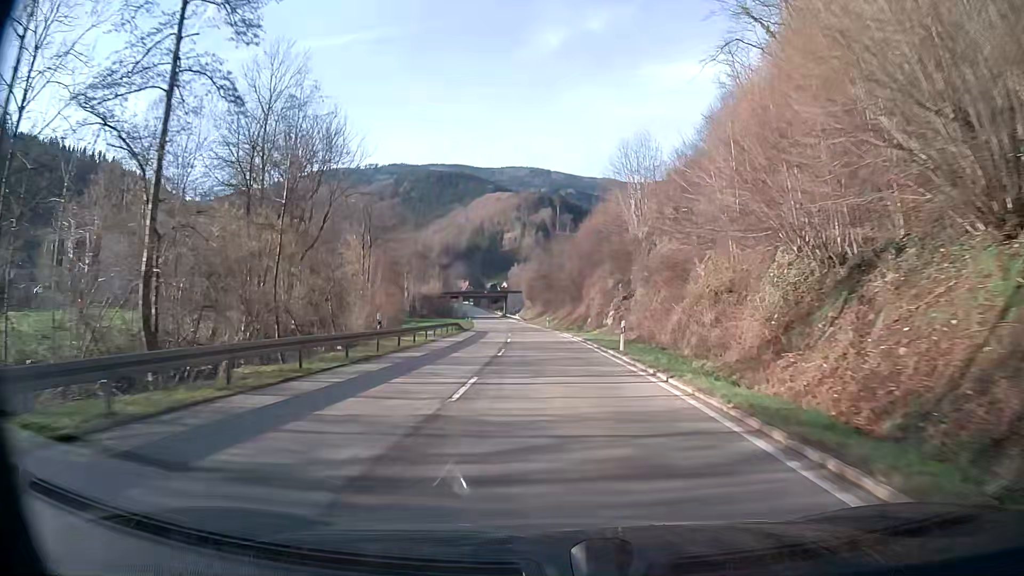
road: secondary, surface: asphalt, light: Day
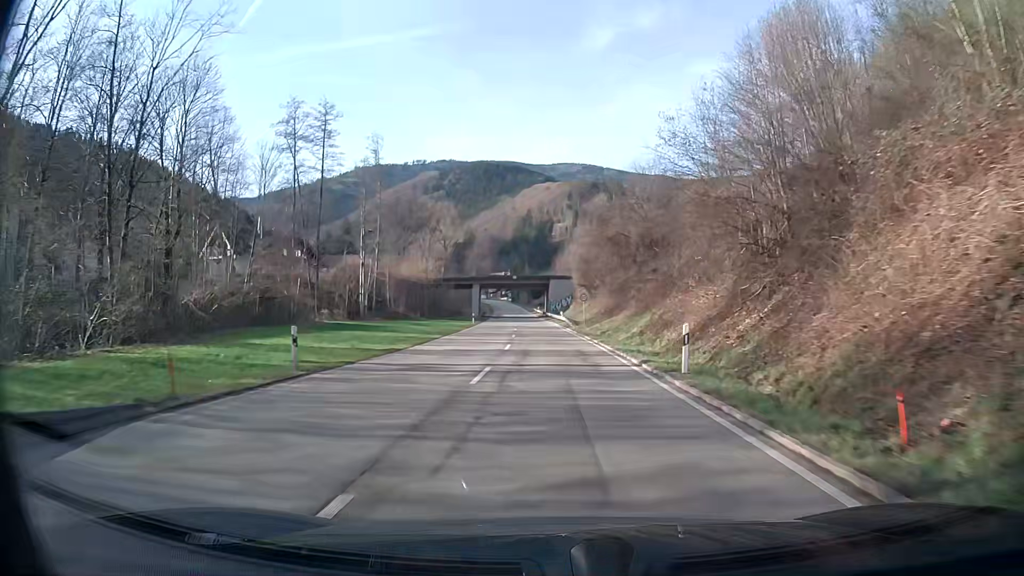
(-2.2, +57.9) m; -4°
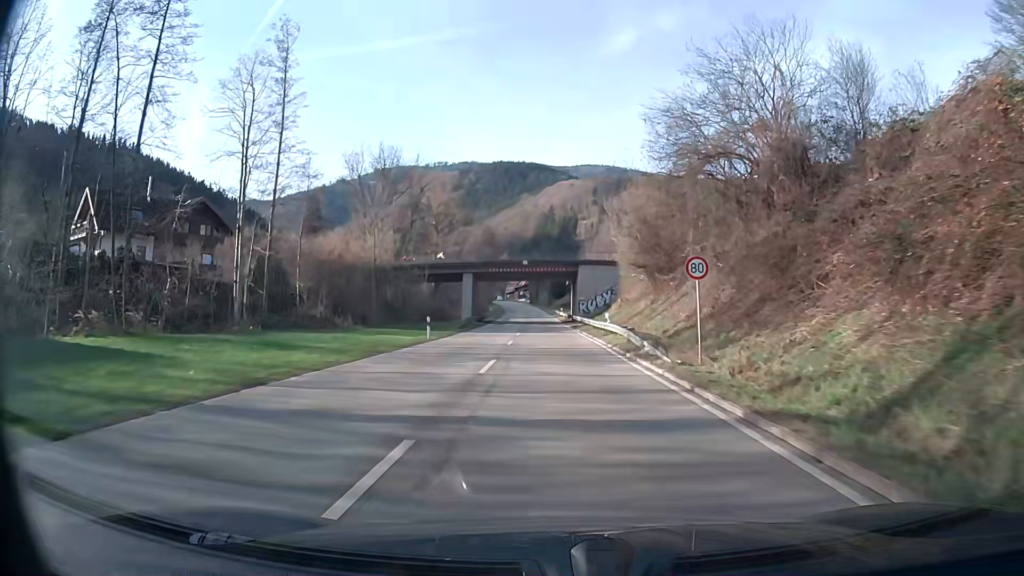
(-0.5, +34.0) m; -2°
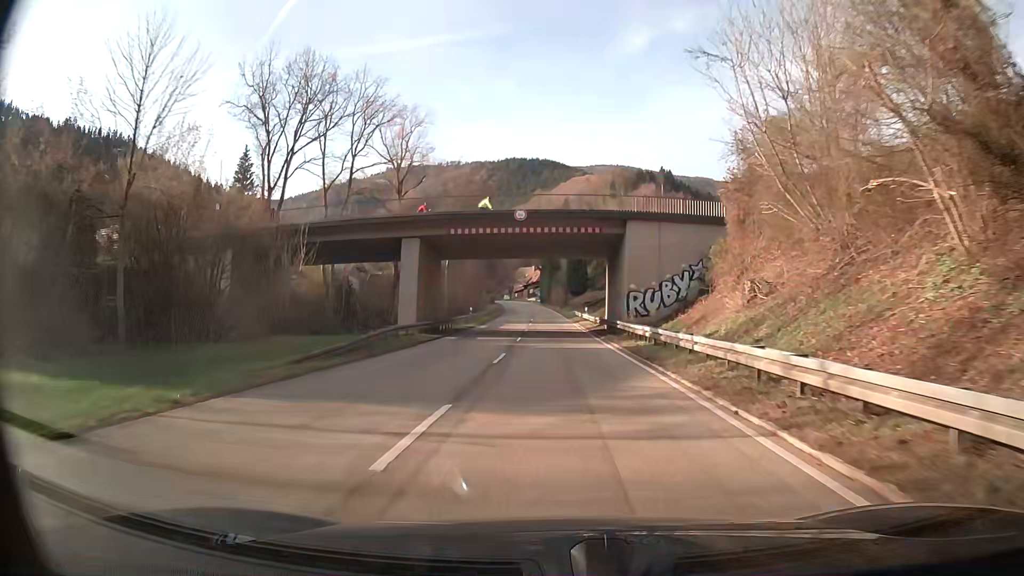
(-0.5, +33.3) m; -1°
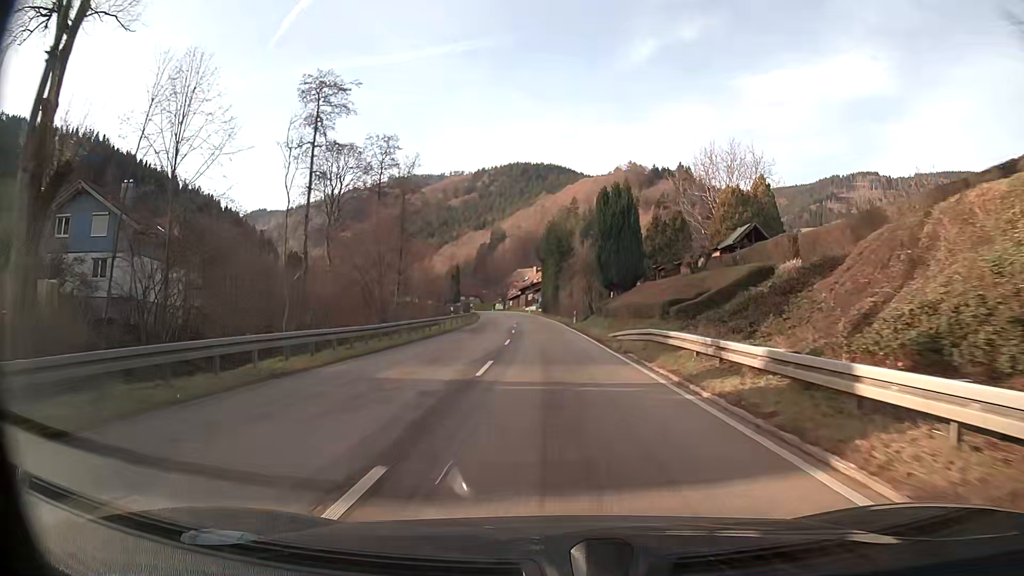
(-0.7, +52.0) m; 0°
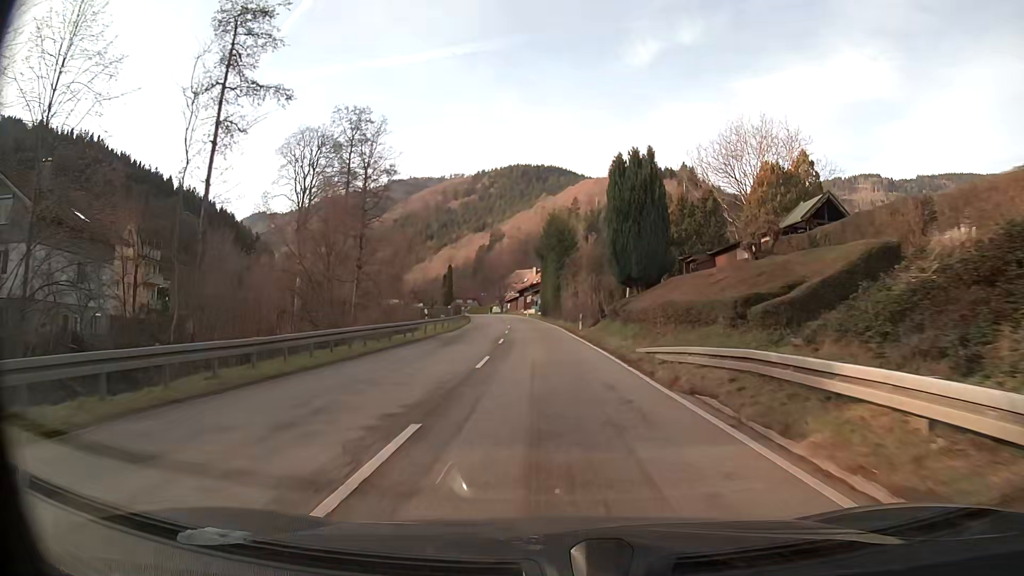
(0.0, +9.8) m; 0°
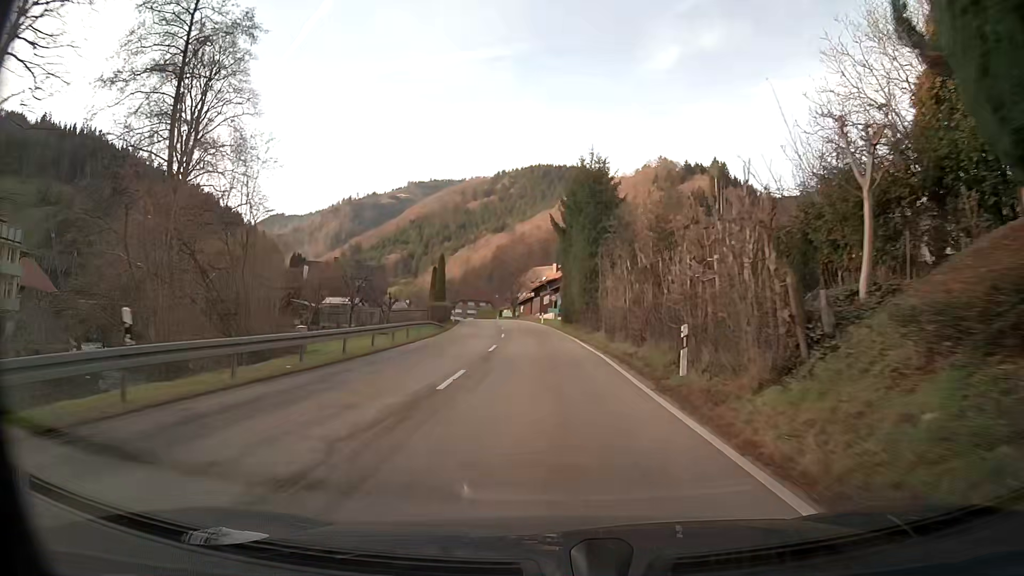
(-0.4, +28.2) m; -2°
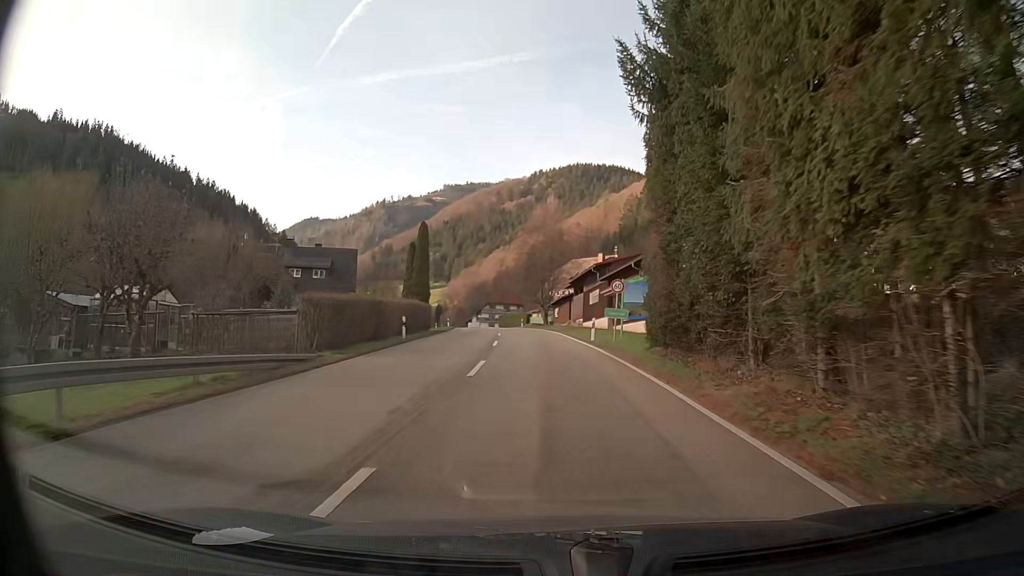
(-1.0, +34.1) m; -3°
(0, +10) (-1, +20) (-1, +30) (-2, +40) (-2, +50) (-3, +60) (-5, +70) (-6, +80) (-8, +90) (-10, +99) m
